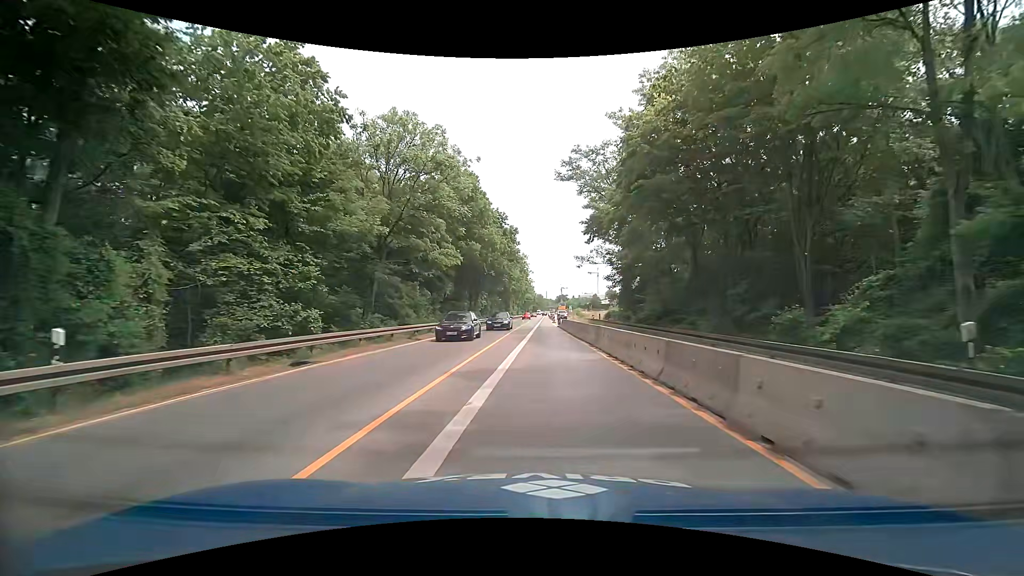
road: trunk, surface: asphalt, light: Day
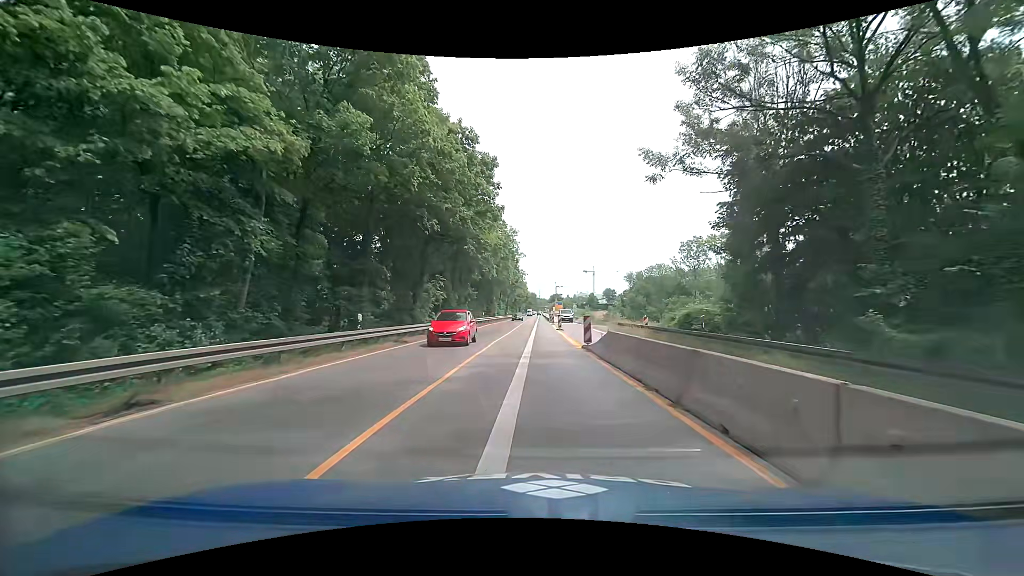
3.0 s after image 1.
(+0.7, +30.7) m; +2°
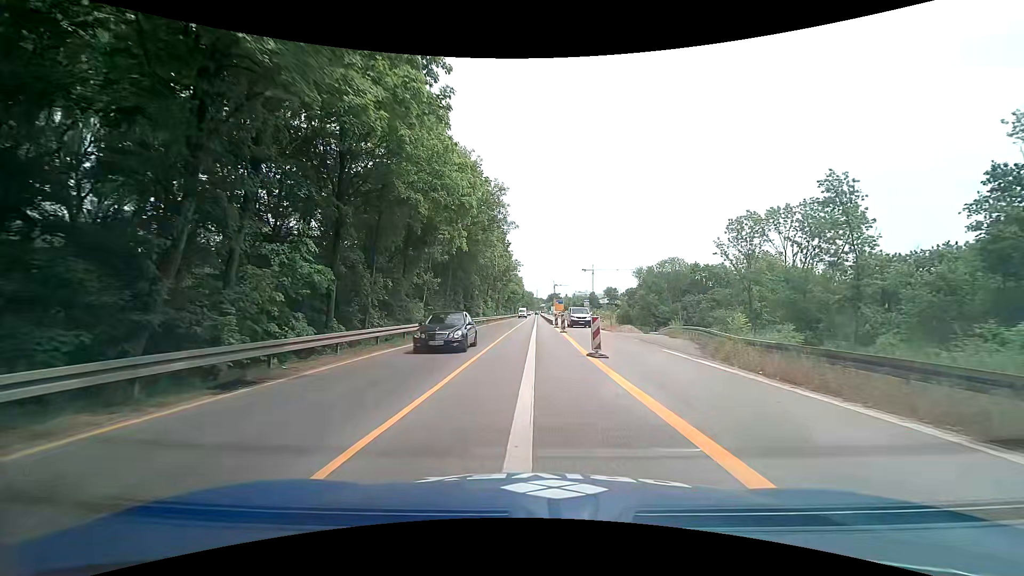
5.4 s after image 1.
(+0.1, +24.9) m; +1°
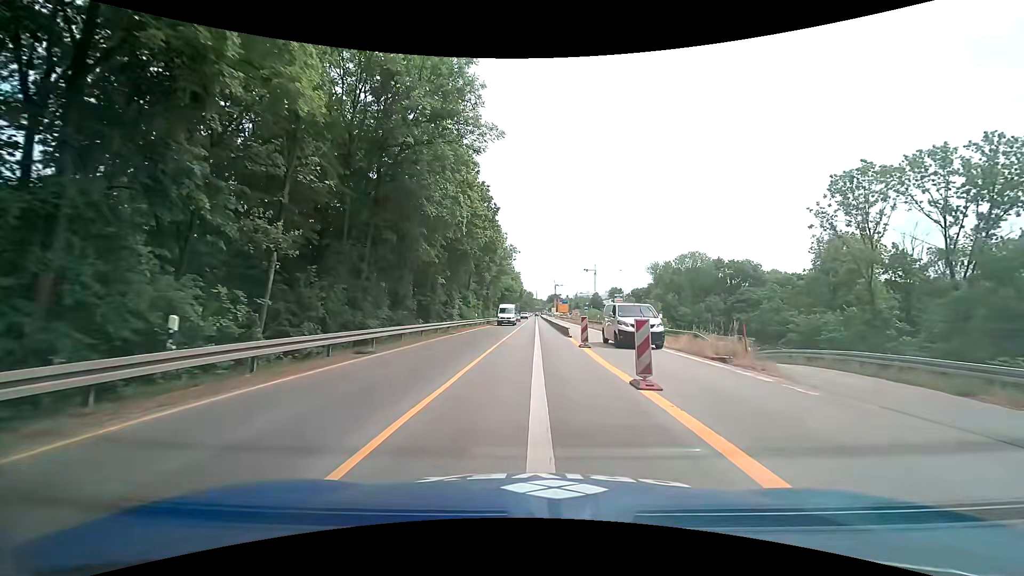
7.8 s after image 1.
(-0.2, +25.2) m; 0°
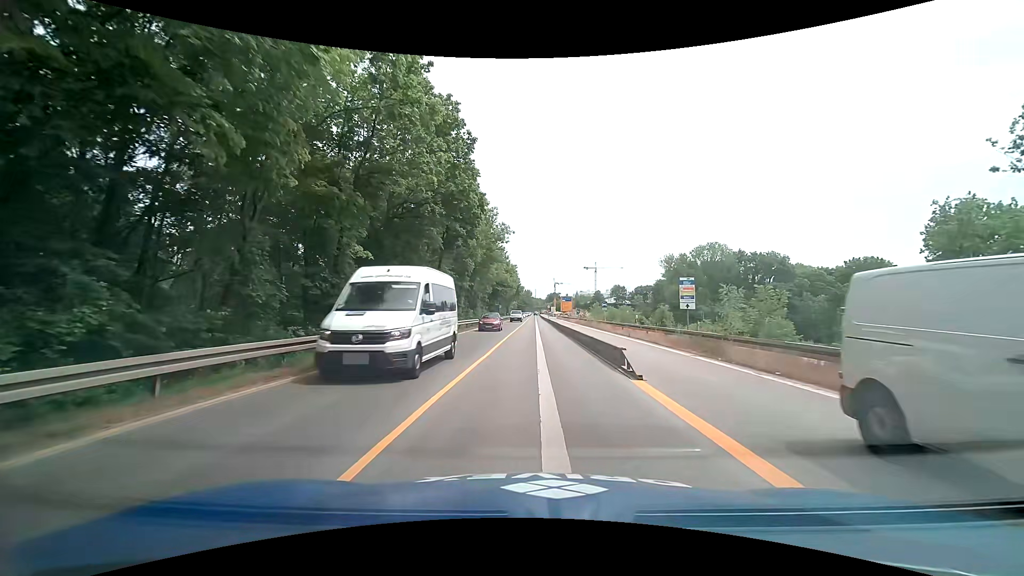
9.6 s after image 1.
(-0.2, +19.0) m; 0°
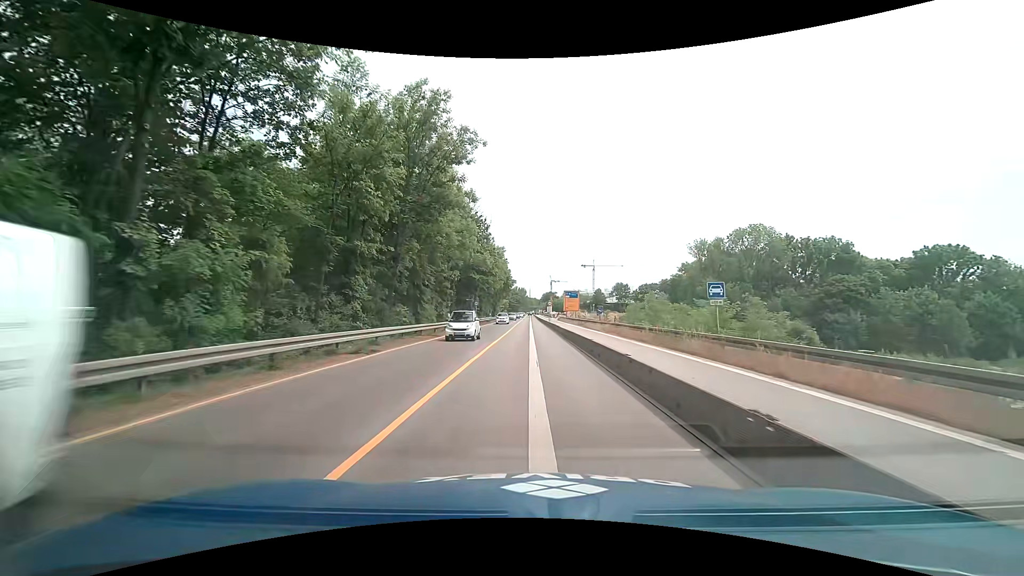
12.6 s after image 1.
(+0.2, +32.2) m; +1°
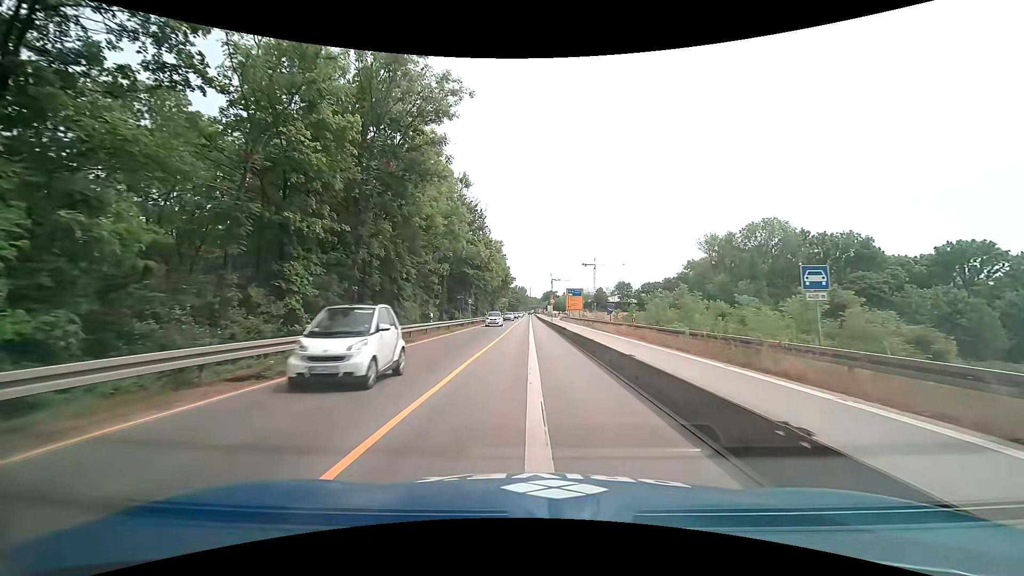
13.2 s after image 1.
(0.0, +6.6) m; 0°
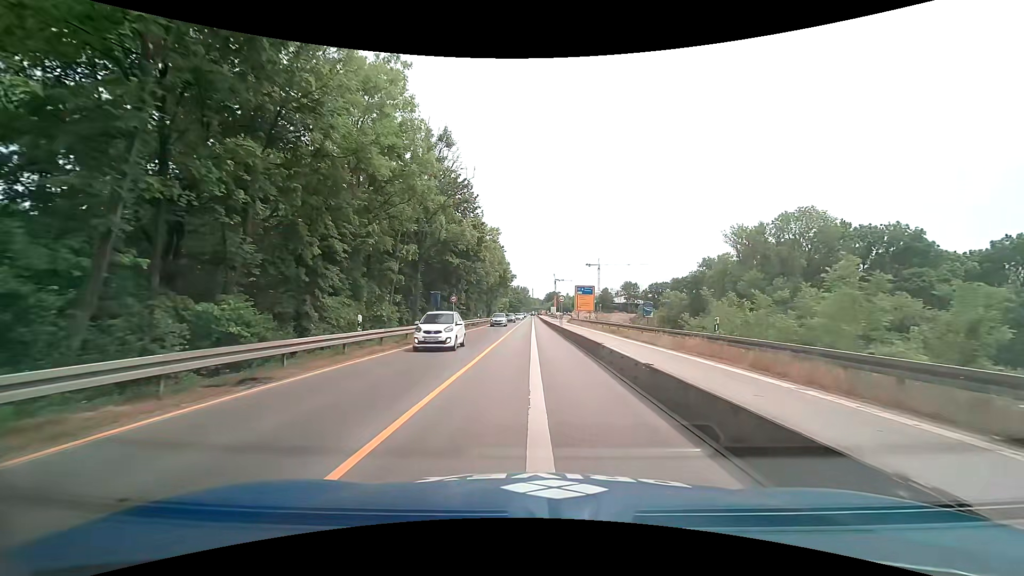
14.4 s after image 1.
(-0.1, +13.2) m; 0°
(0, +10) (0, +20) (0, +30) (0, +40) (0, +50) (0, +60) (-1, +70) (-1, +80) (-1, +90) (-1, +100) m
